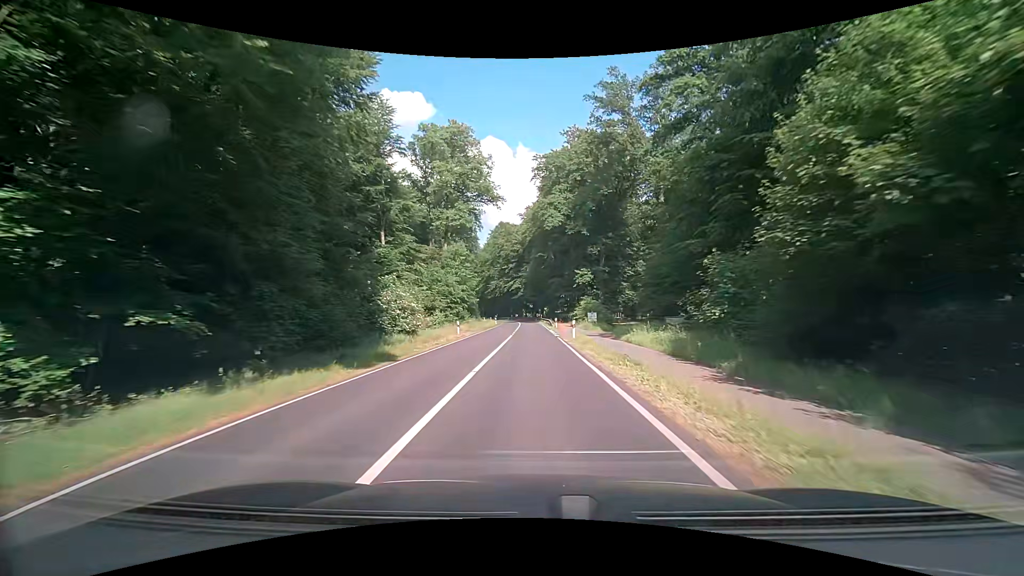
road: secondary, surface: asphalt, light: Day
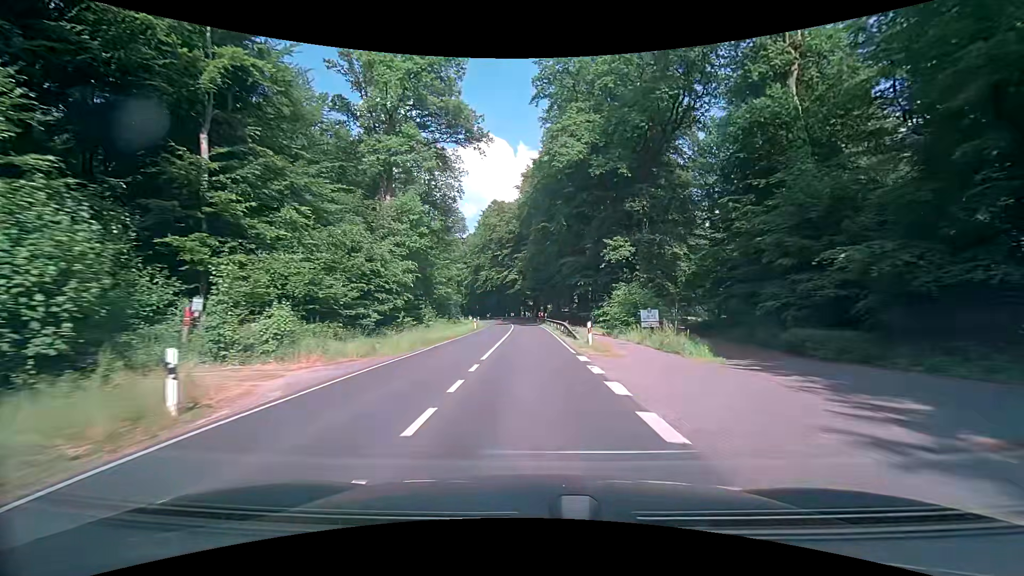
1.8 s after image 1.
(+0.2, +29.1) m; +1°
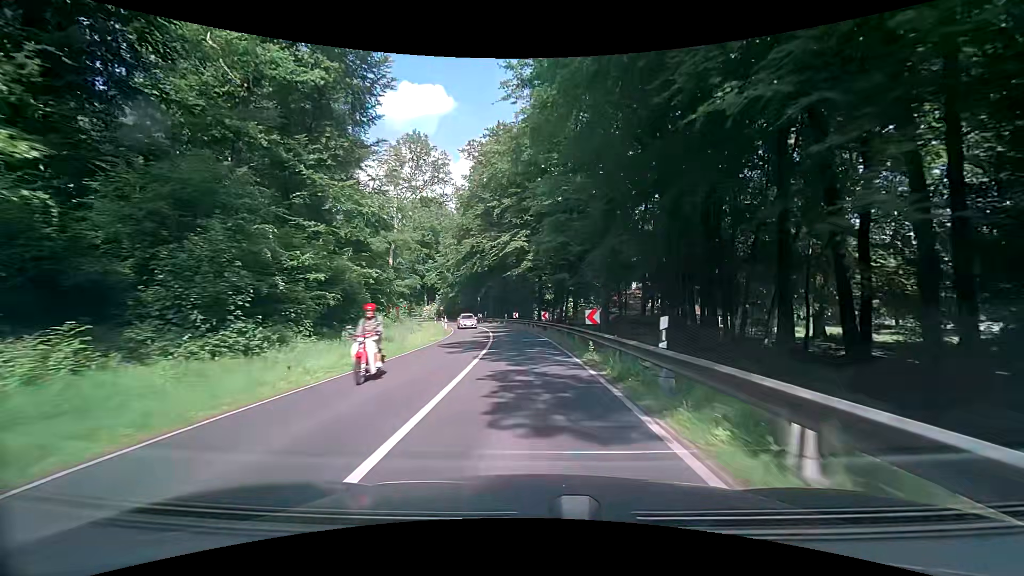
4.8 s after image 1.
(-0.6, +48.3) m; -2°
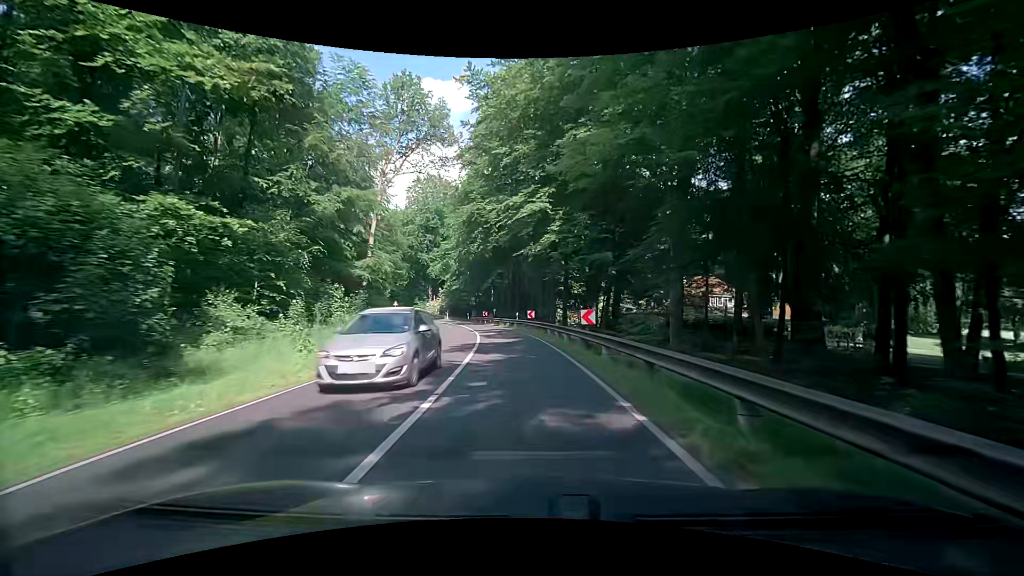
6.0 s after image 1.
(-0.1, +19.0) m; -1°
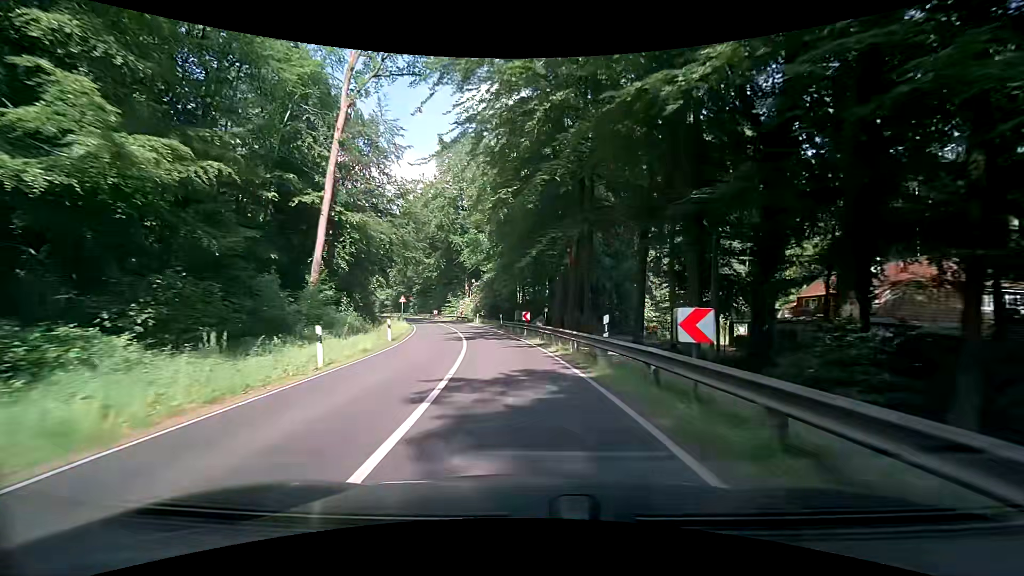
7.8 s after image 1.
(-1.9, +28.1) m; -7°
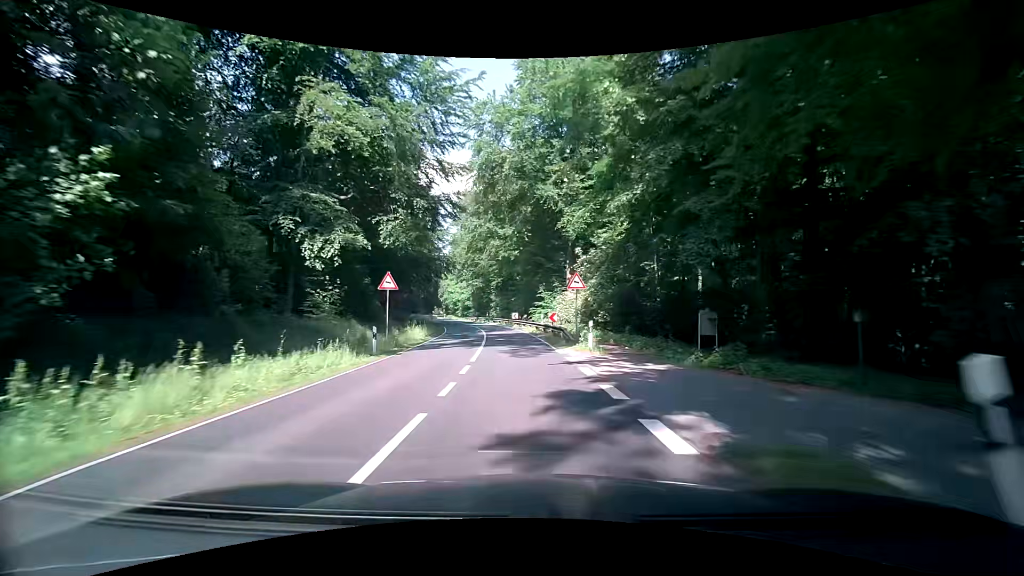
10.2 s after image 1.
(-3.8, +37.0) m; -12°
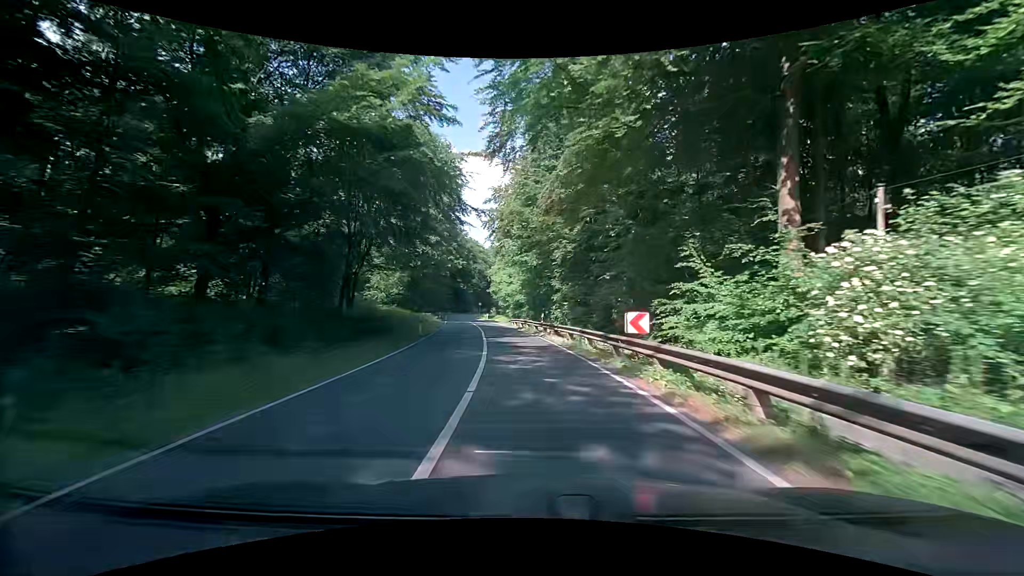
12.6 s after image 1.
(-2.6, +37.2) m; -8°
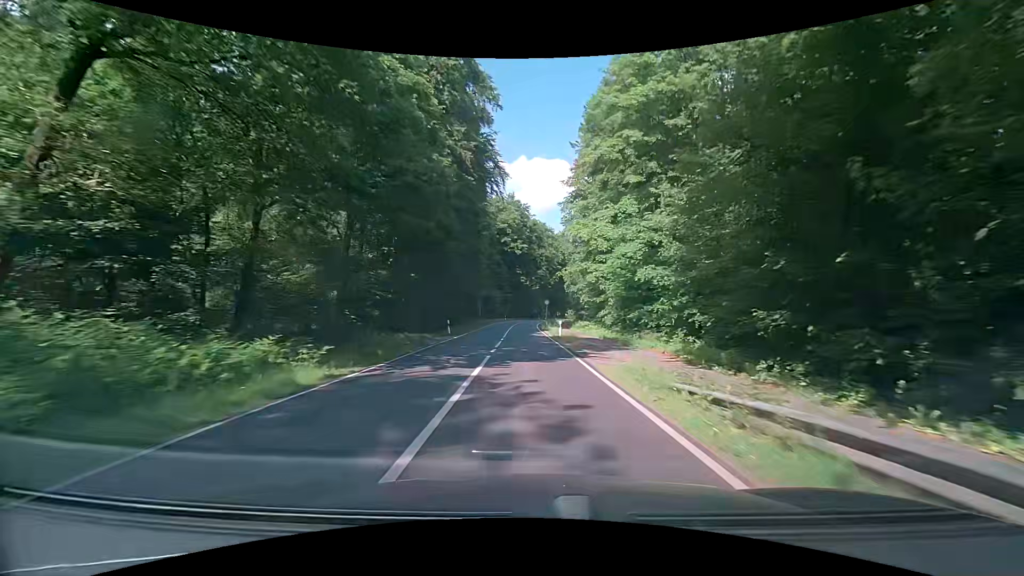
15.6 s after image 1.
(-3.7, +46.9) m; -9°
(0, +10) (0, +20) (0, +30) (0, +40) (0, +50) (0, +60) (0, +70) (0, +80) (0, +90) (+1, +100) m
